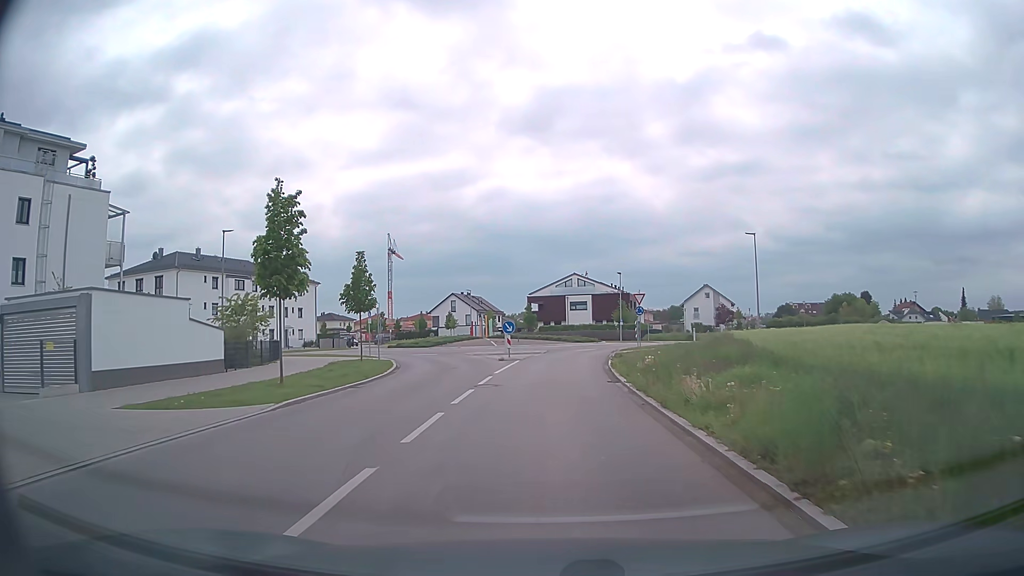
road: tertiary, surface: asphalt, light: Day
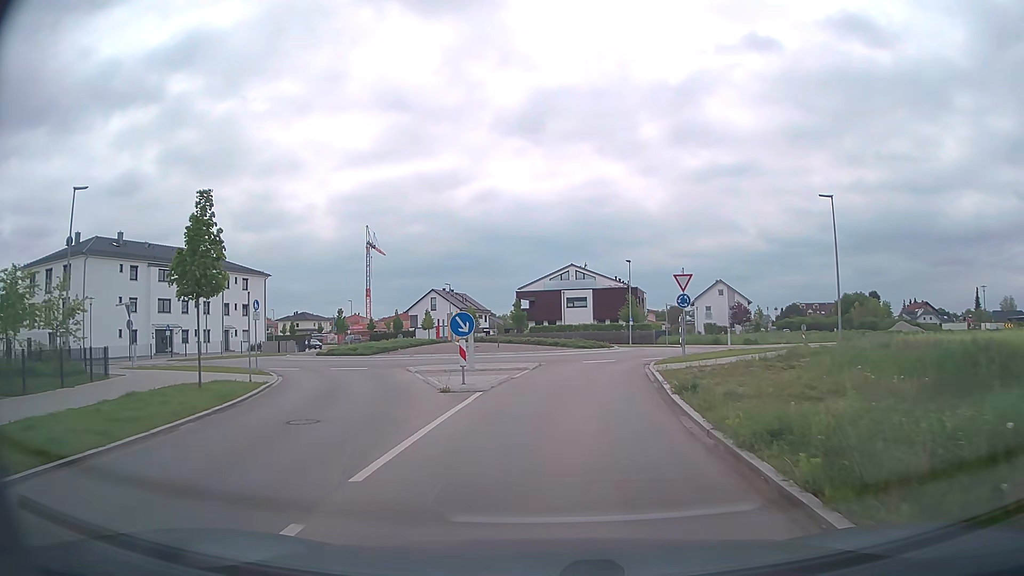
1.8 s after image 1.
(+0.1, +15.5) m; 0°
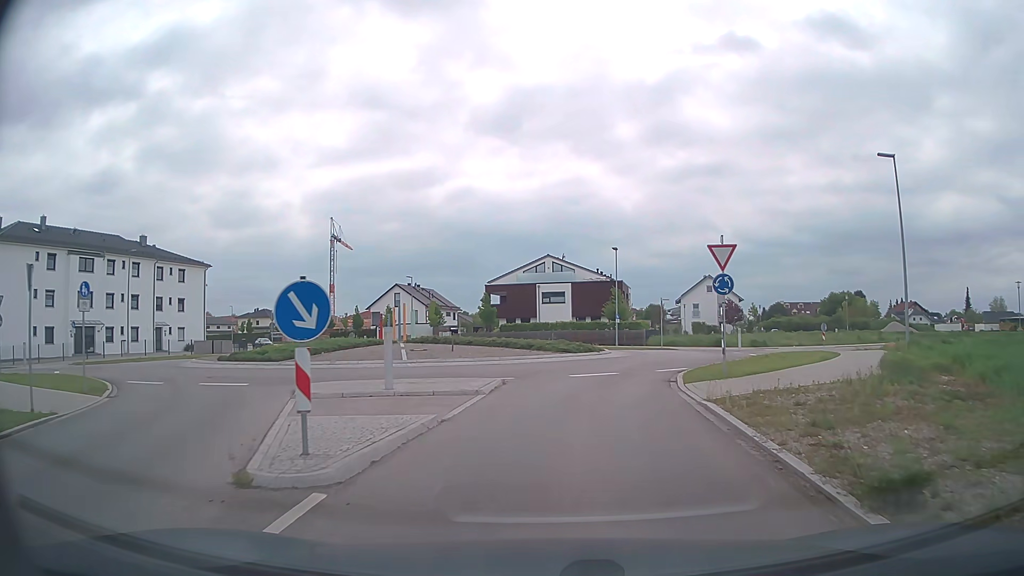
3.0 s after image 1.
(+0.1, +9.4) m; +2°
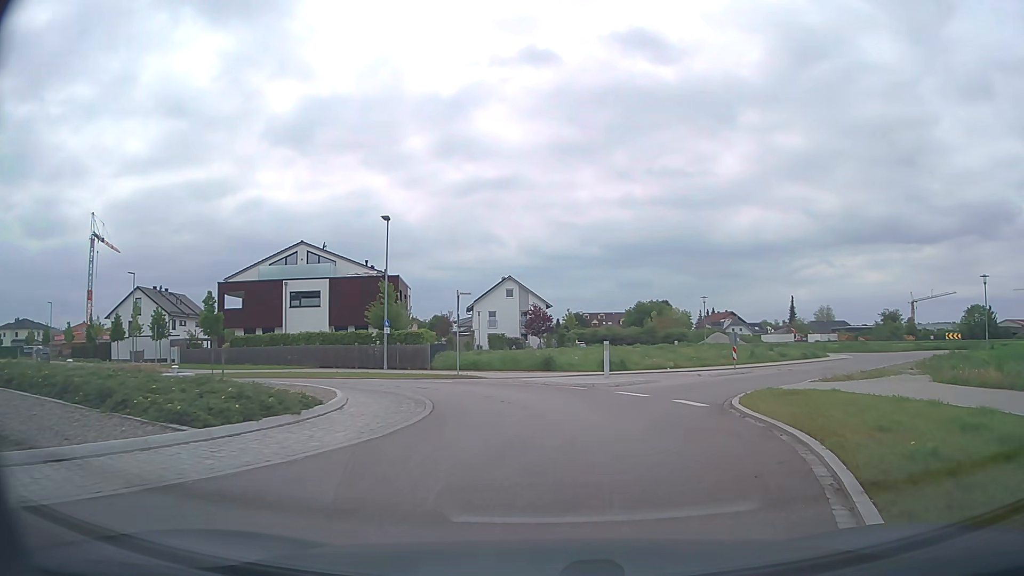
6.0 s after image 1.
(+2.4, +20.2) m; +17°
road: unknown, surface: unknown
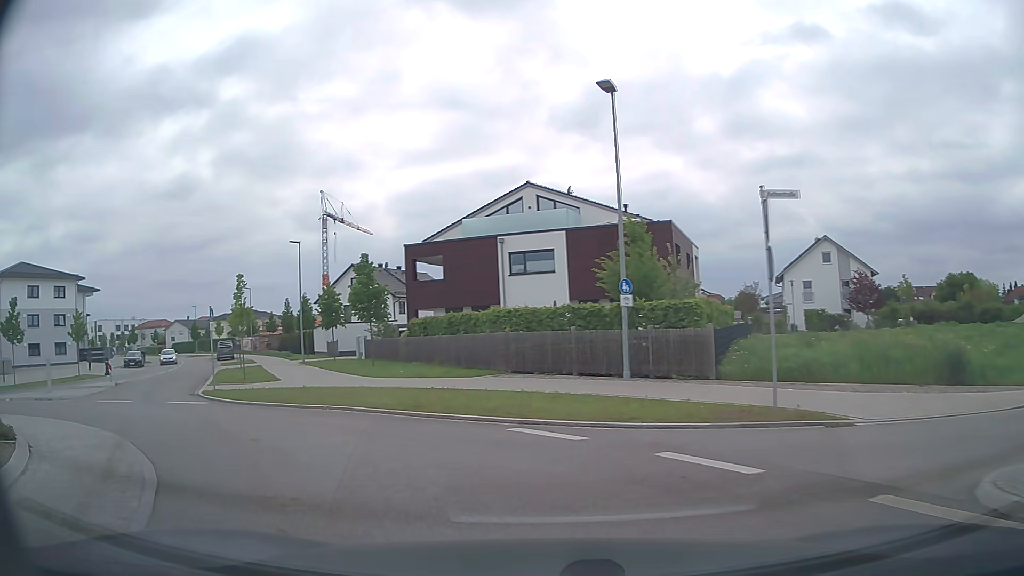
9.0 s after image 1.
(-1.2, +18.7) m; -24°
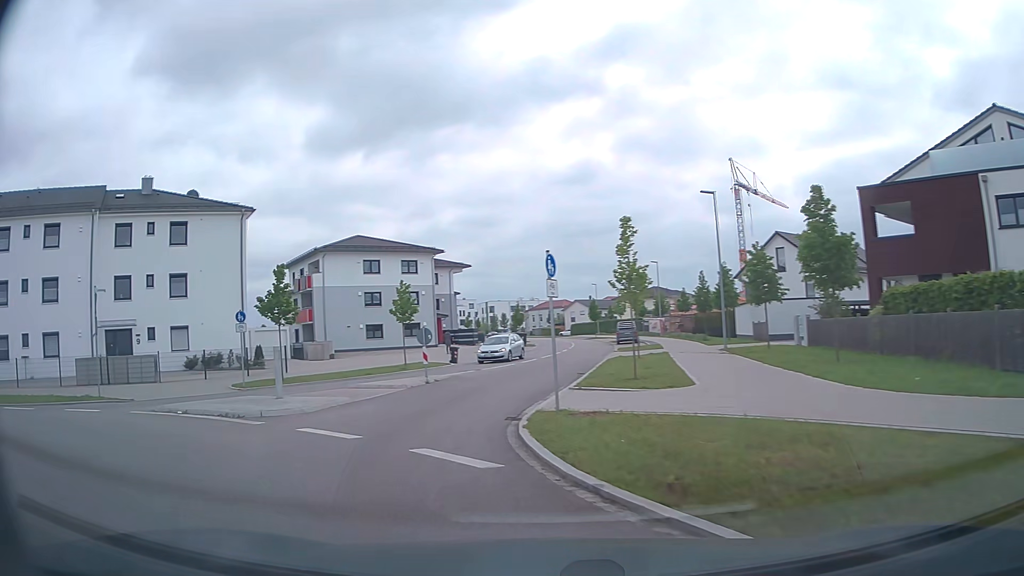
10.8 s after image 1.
(-3.2, +10.8) m; -35°
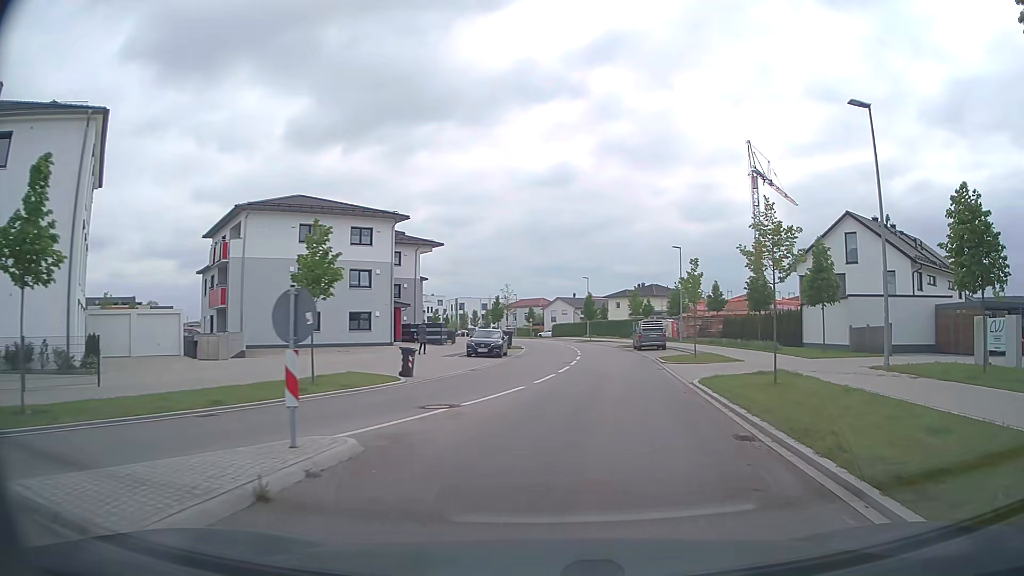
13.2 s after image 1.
(-2.2, +16.4) m; +1°
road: tertiary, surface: asphalt
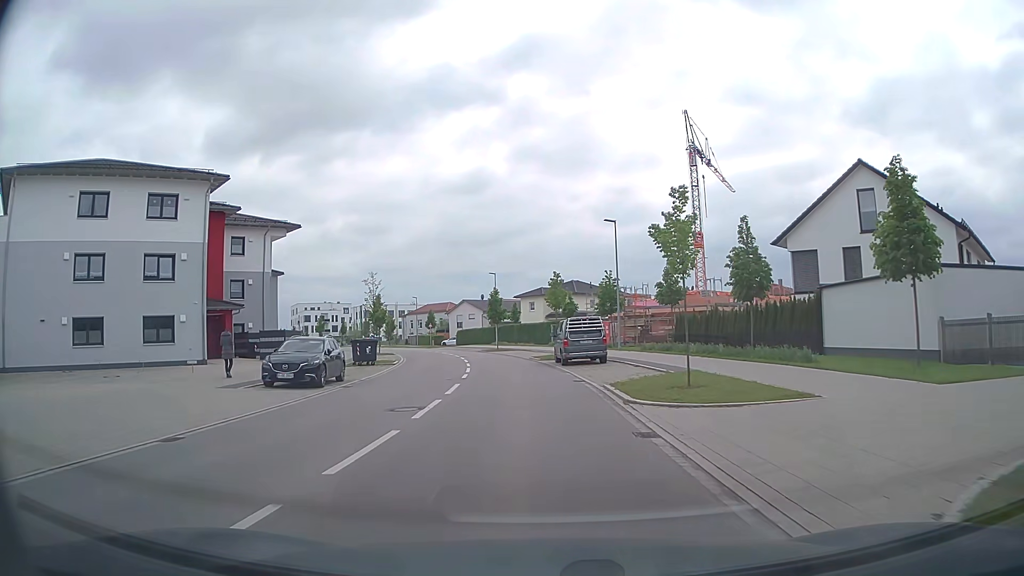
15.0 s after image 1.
(+1.7, +15.9) m; +8°
(0, +10) (-1, +20) (-1, +30) (-3, +40) (-5, +50) (-7, +59) (-10, +69) (-13, +78) (-17, +87) (-22, +96) m
